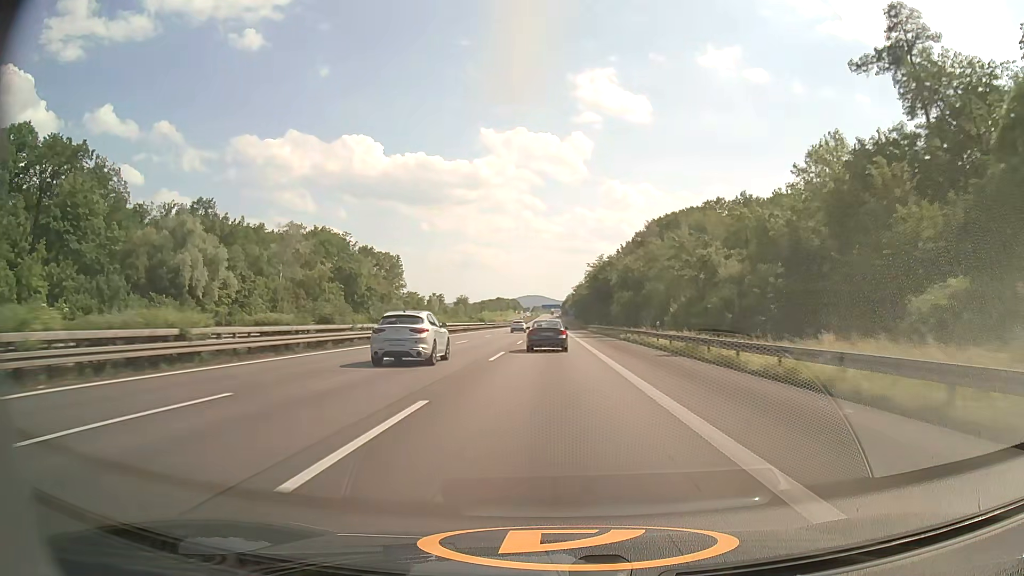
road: motorway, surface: asphalt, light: Day
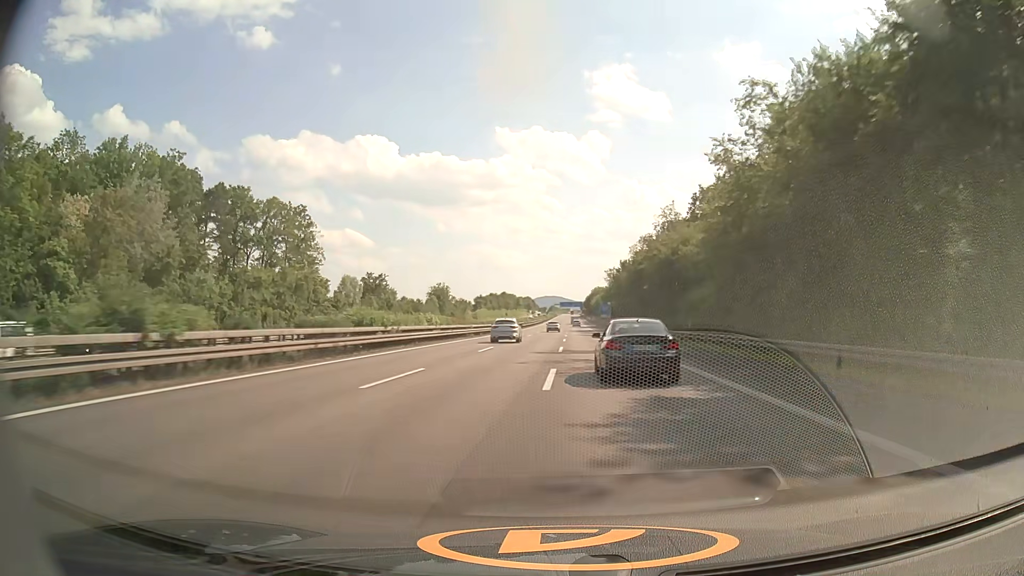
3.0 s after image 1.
(-1.6, +99.0) m; -2°
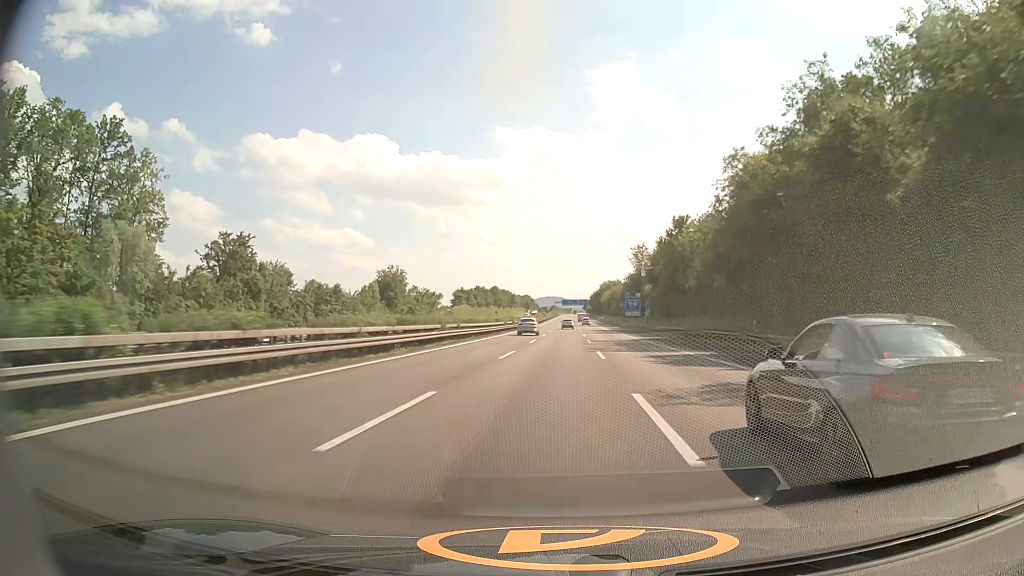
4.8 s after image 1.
(0.0, +60.3) m; 0°
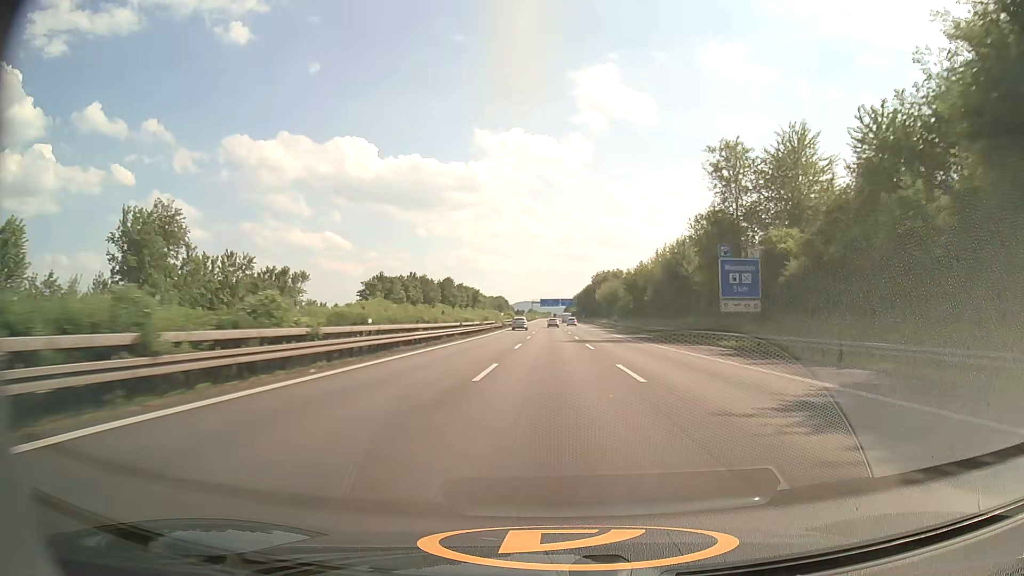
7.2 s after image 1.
(+1.4, +81.2) m; +2°
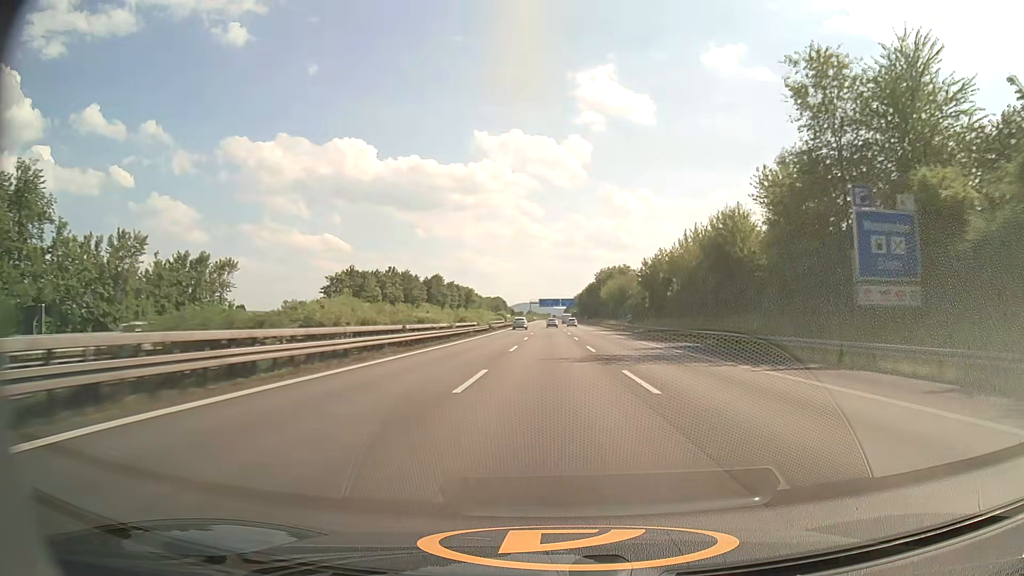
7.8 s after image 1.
(0.0, +20.4) m; 0°
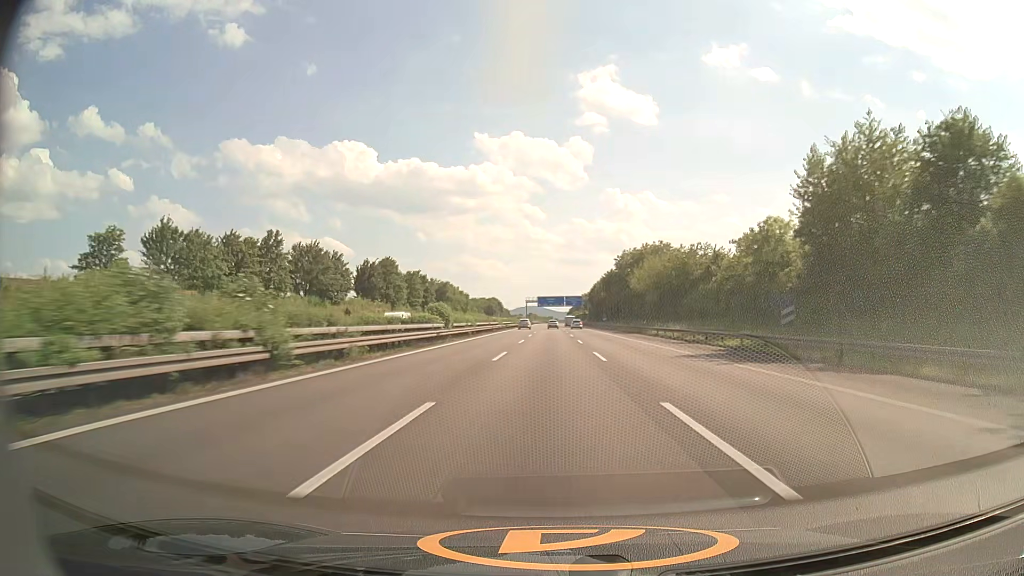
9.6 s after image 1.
(-0.1, +61.2) m; 0°
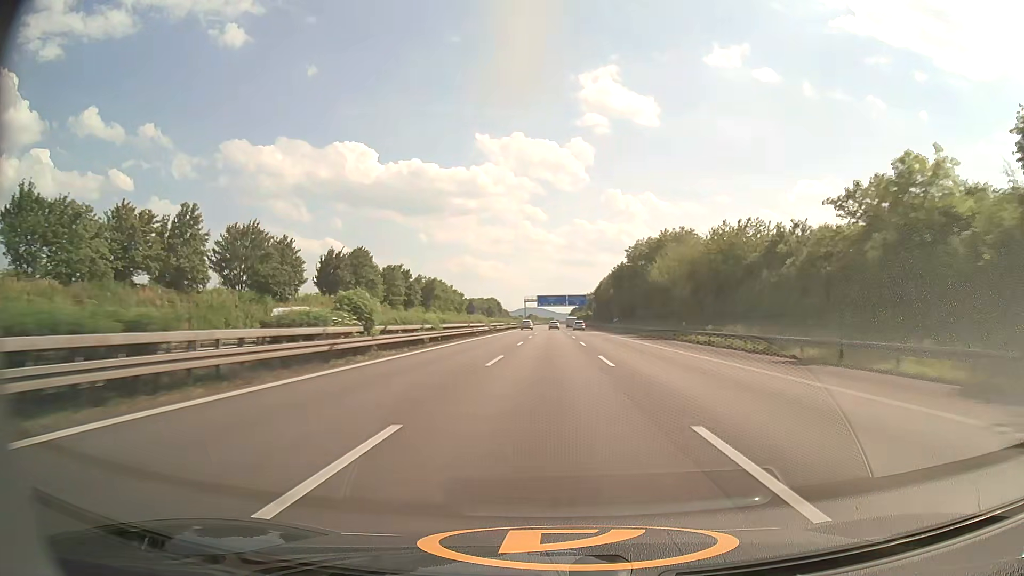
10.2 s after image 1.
(0.0, +20.4) m; 0°
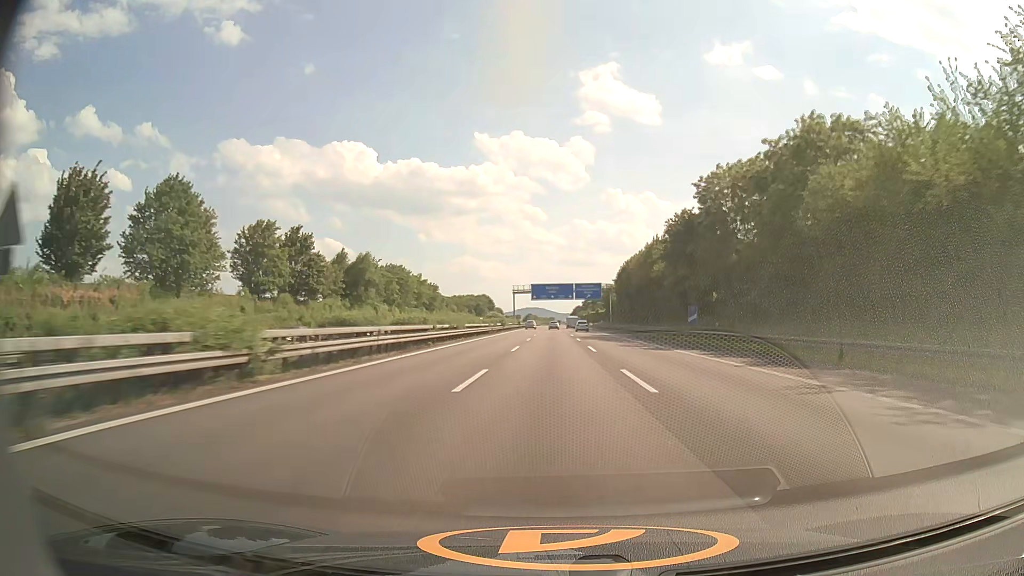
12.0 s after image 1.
(0.0, +61.3) m; 0°
(0, +10) (0, +20) (0, +30) (0, +40) (0, +50) (0, +60) (0, +70) (0, +80) (0, +90) (0, +100) m
